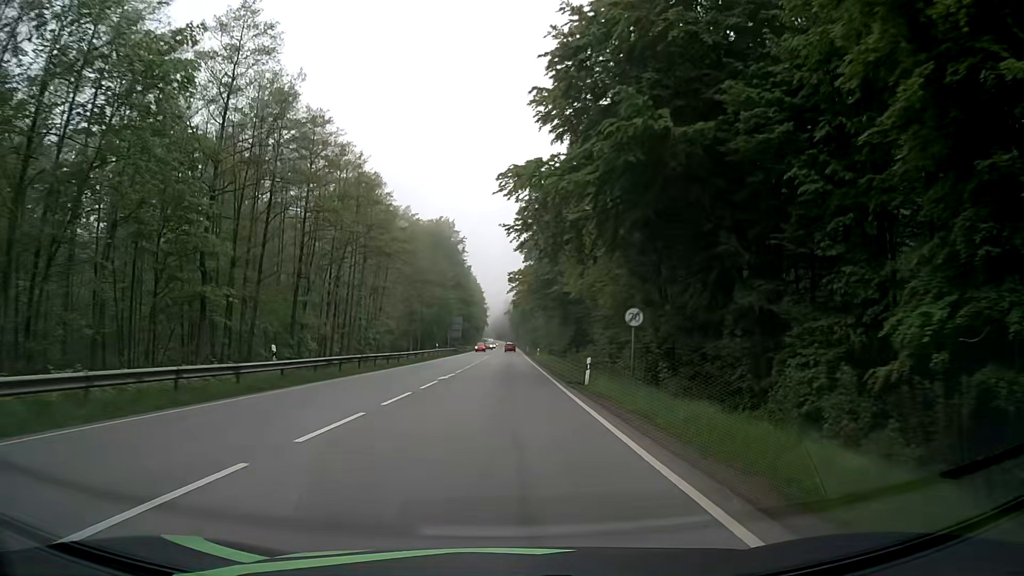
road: secondary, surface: asphalt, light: Day
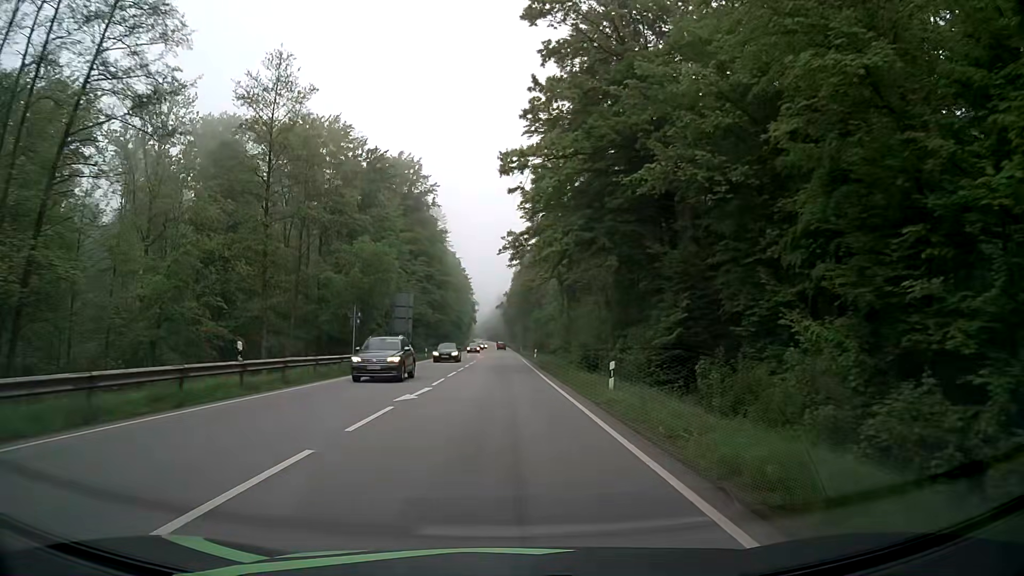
(+0.3, +52.8) m; +1°
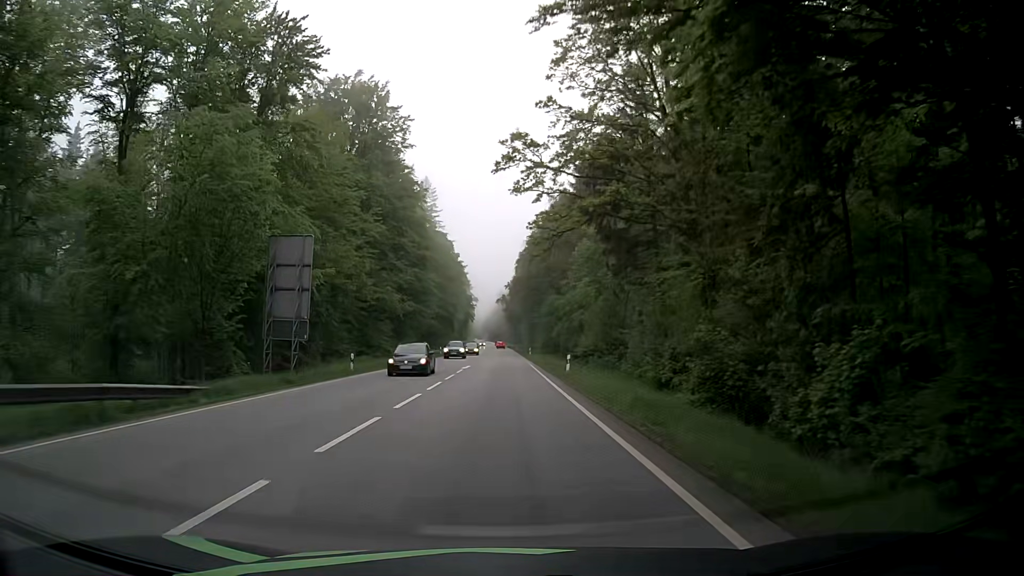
(-0.1, +32.0) m; 0°
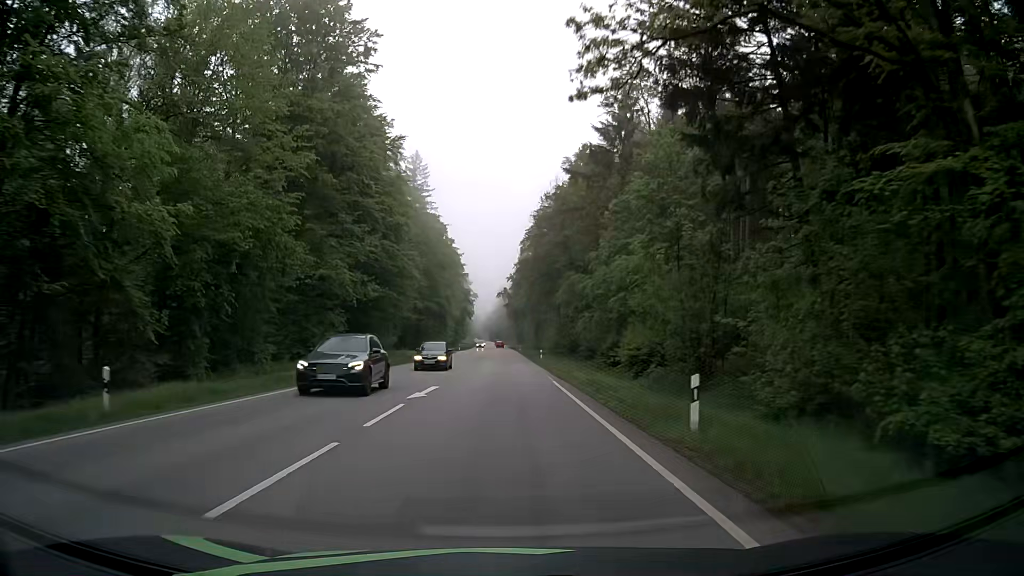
(-0.1, +21.4) m; 0°
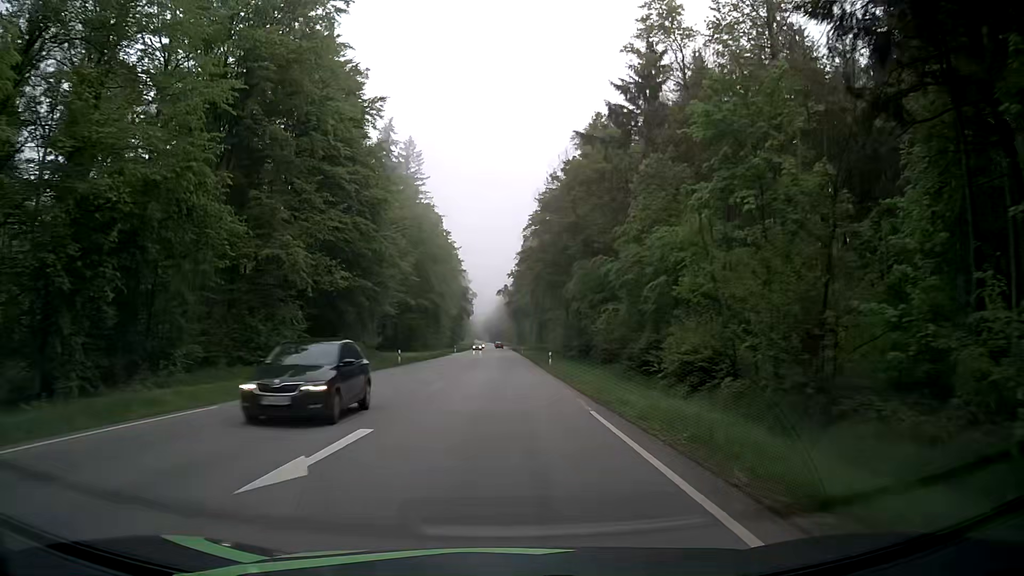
(0.0, +10.8) m; 0°
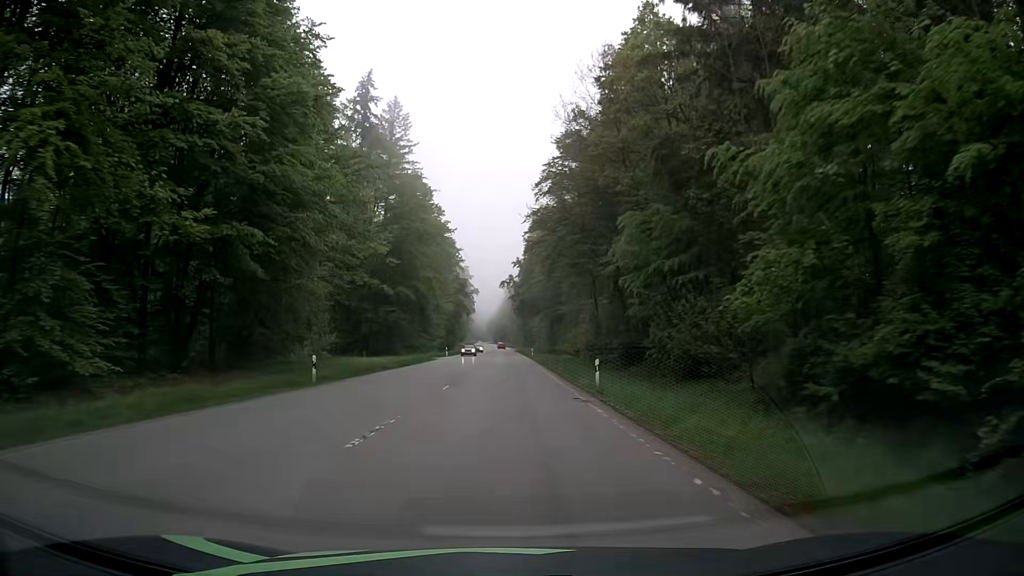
(-0.1, +22.2) m; -1°
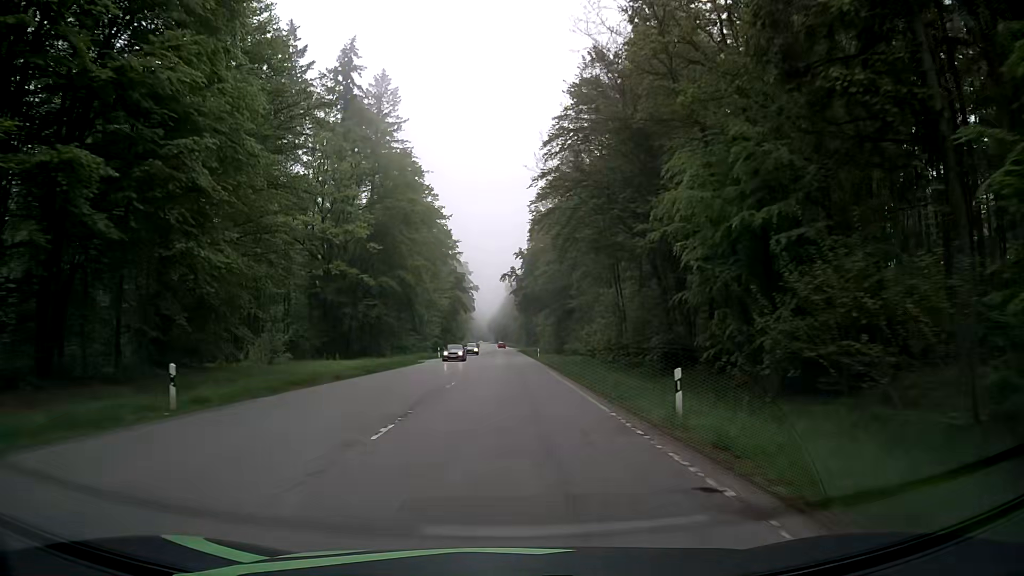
(0.0, +11.5) m; 0°
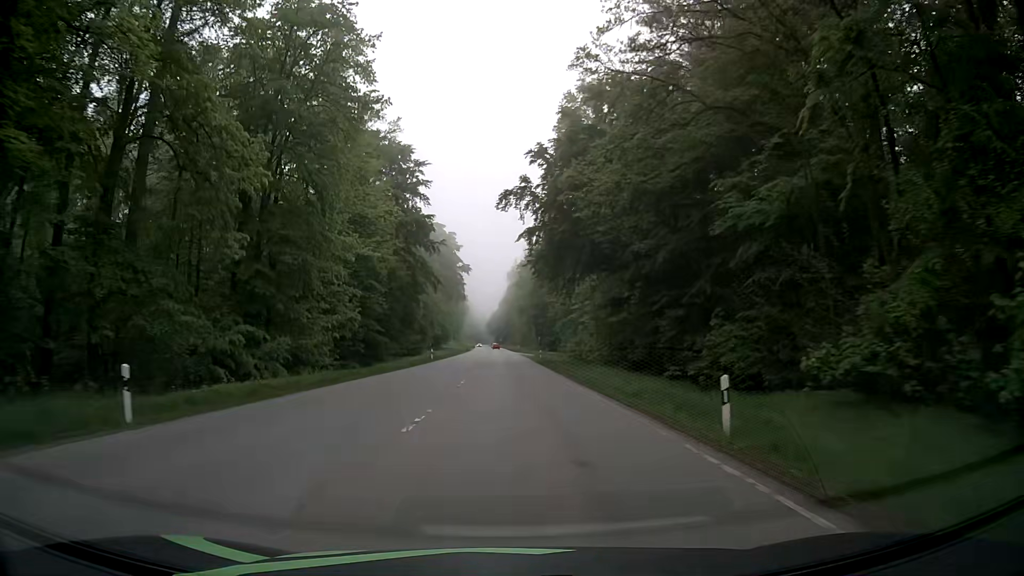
(-0.2, +59.4) m; 0°
(0, +10) (0, +20) (0, +30) (0, +40) (0, +50) (0, +60) (0, +70) (0, +80) (0, +90) (0, +100) m
